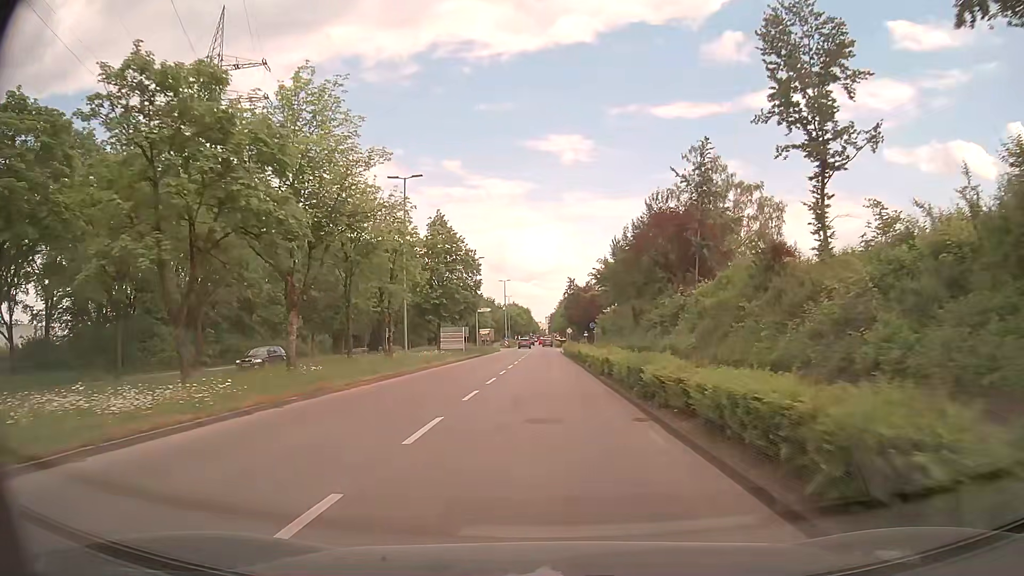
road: tertiary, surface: asphalt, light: Day
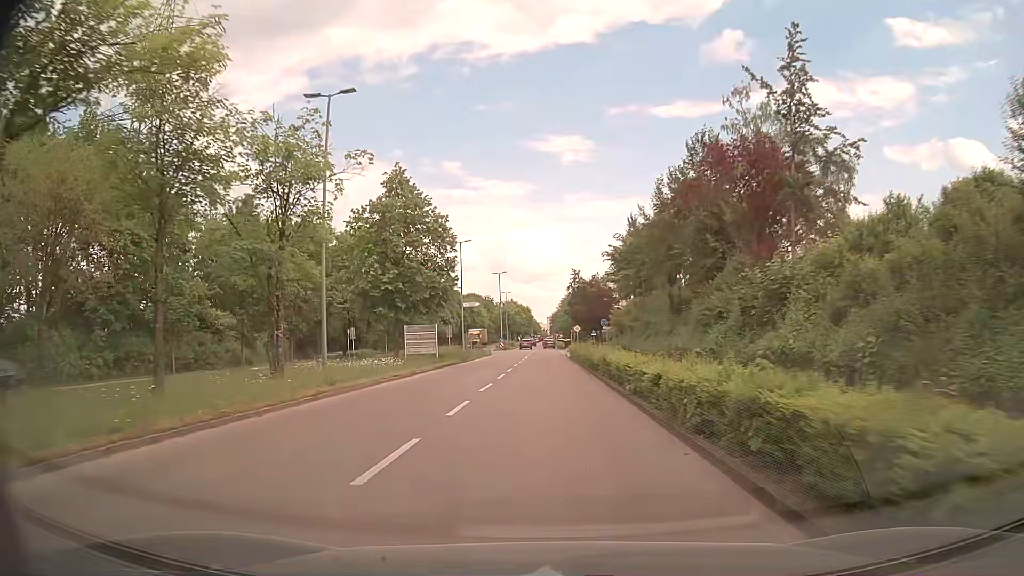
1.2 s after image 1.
(0.0, +14.8) m; -1°
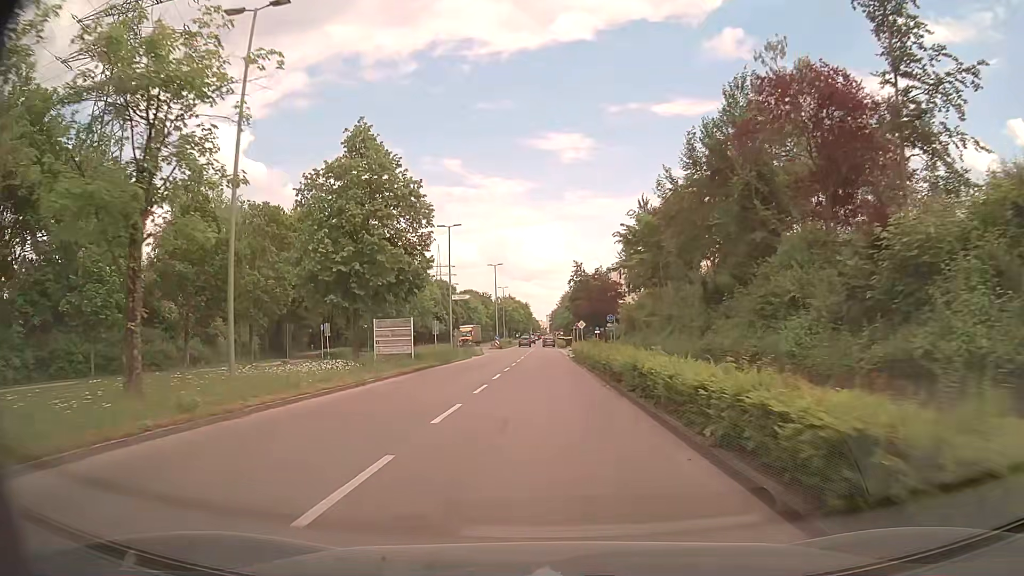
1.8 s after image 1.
(0.0, +7.7) m; 0°
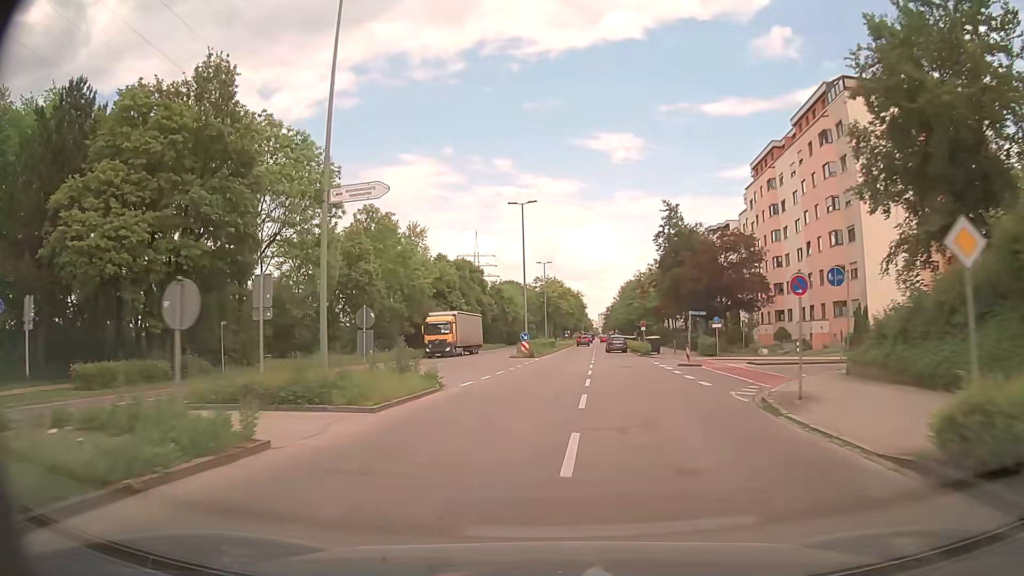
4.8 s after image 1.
(-1.2, +41.2) m; -4°
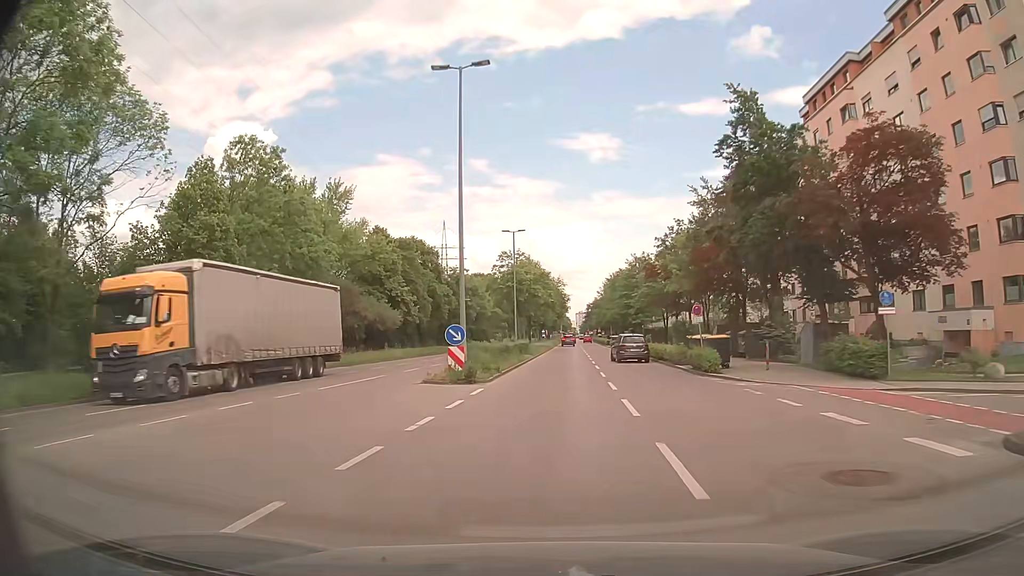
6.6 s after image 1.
(+0.5, +25.4) m; +2°
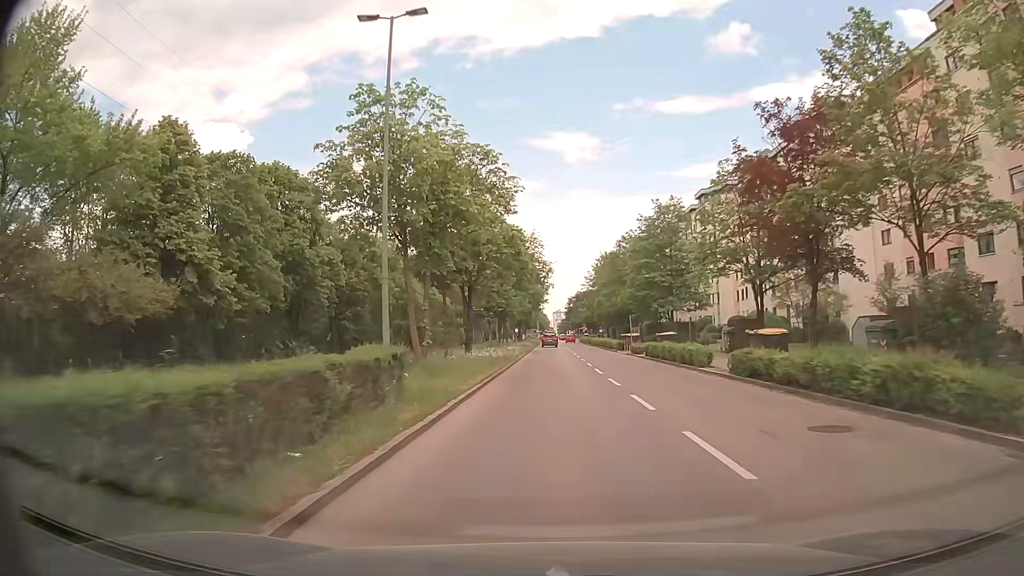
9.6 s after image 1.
(+0.8, +41.7) m; +1°
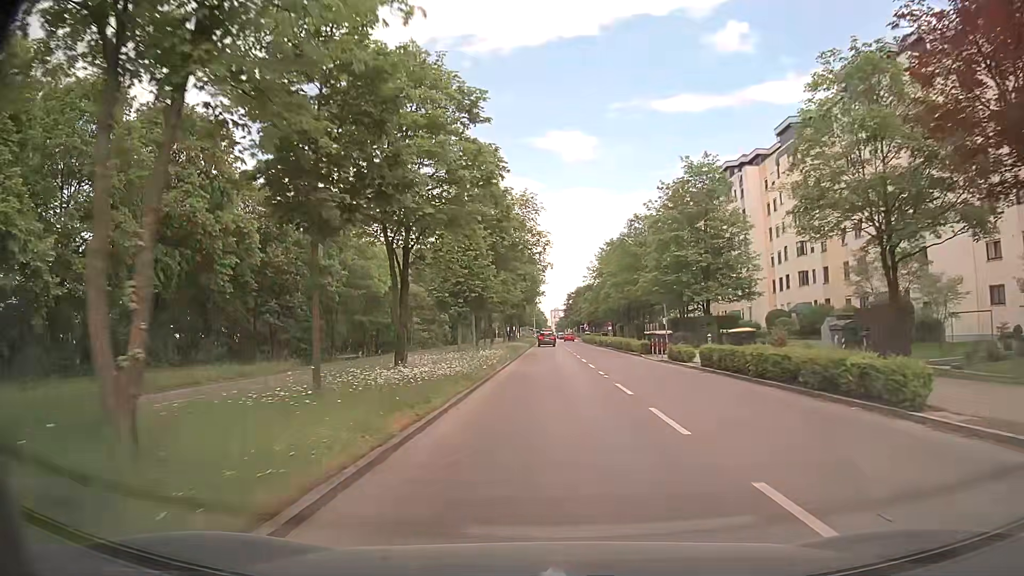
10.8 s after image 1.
(+0.2, +15.3) m; +1°
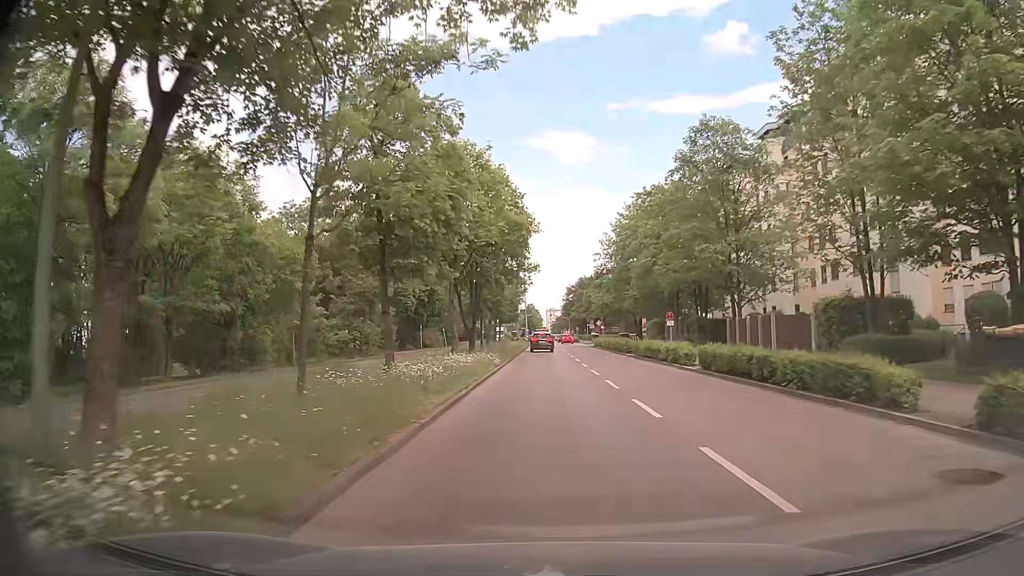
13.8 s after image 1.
(0.0, +34.2) m; +1°
(0, +10) (0, +20) (0, +30) (-1, +40) (-1, +50) (-1, +60) (-1, +70) (-1, +80) (-1, +90) (-1, +100) m
